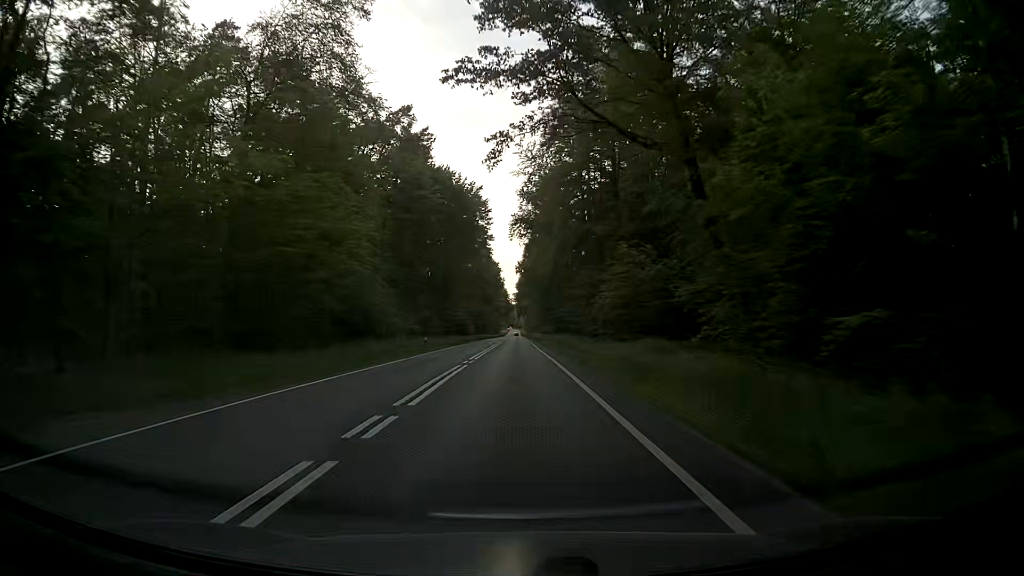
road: primary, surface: asphalt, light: Day
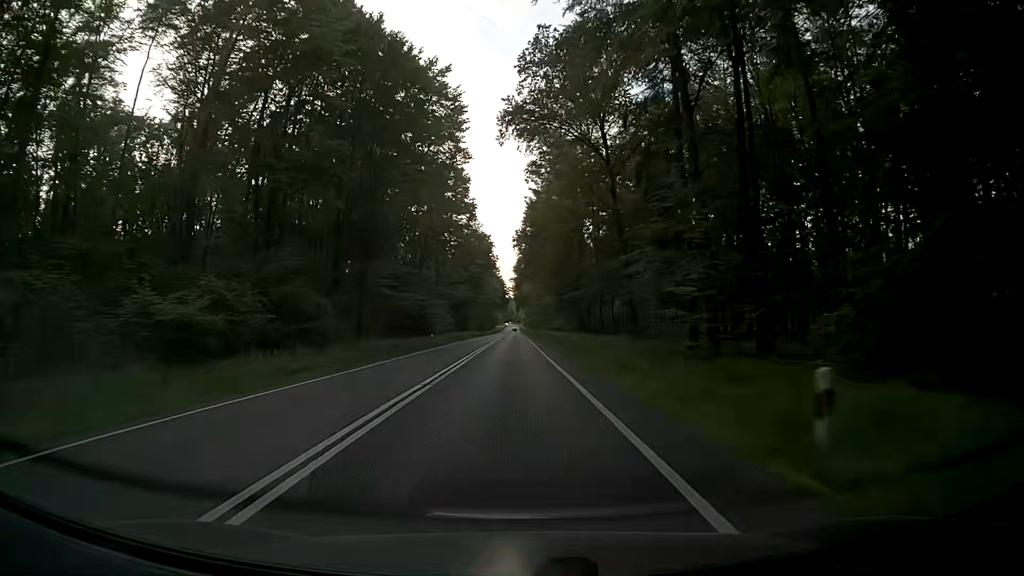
(+0.1, +45.4) m; 0°
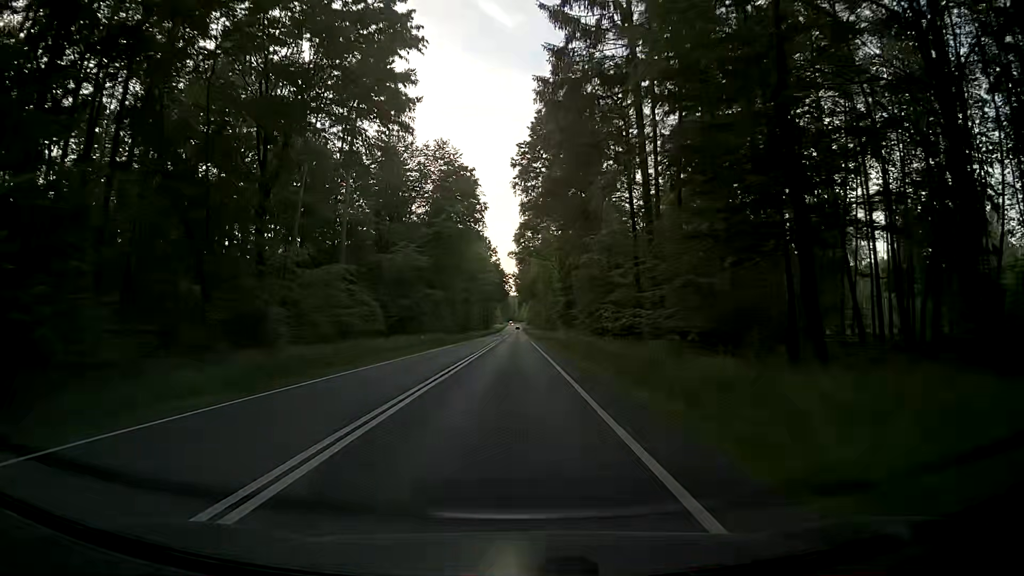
(+0.2, +56.7) m; 0°
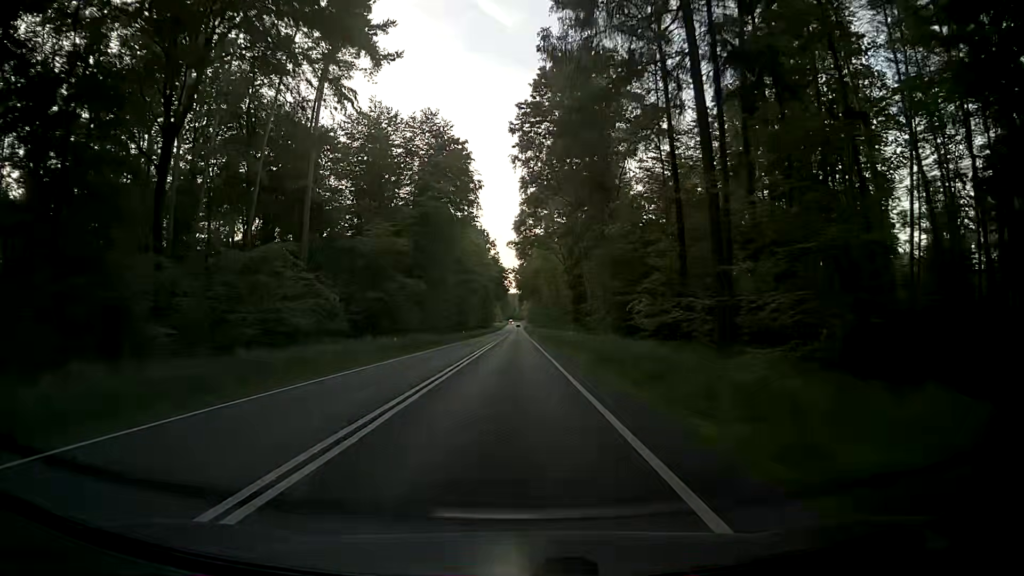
(+0.1, +11.3) m; +1°
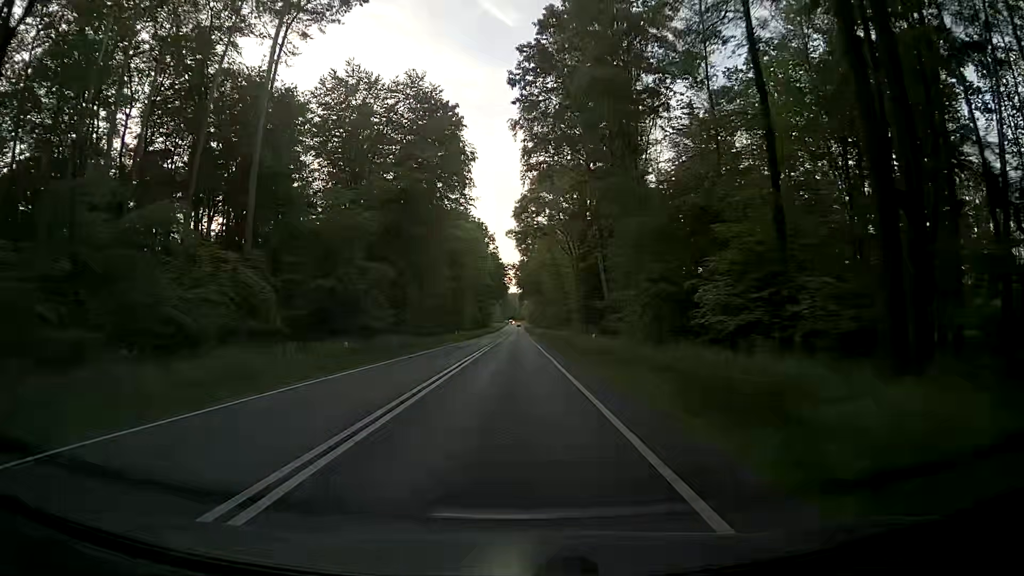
(-0.1, +11.3) m; -1°
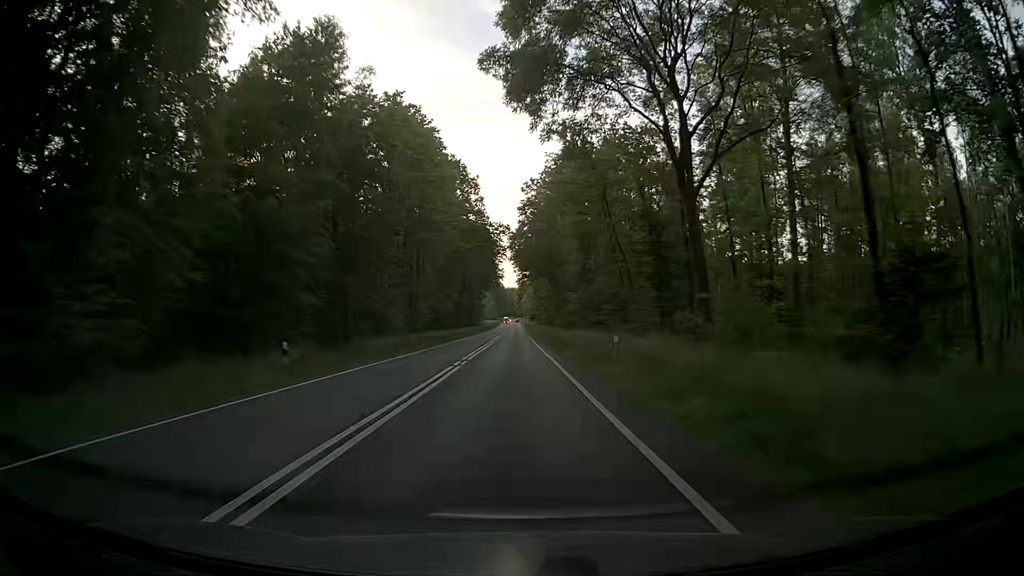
(+0.3, +56.5) m; +1°
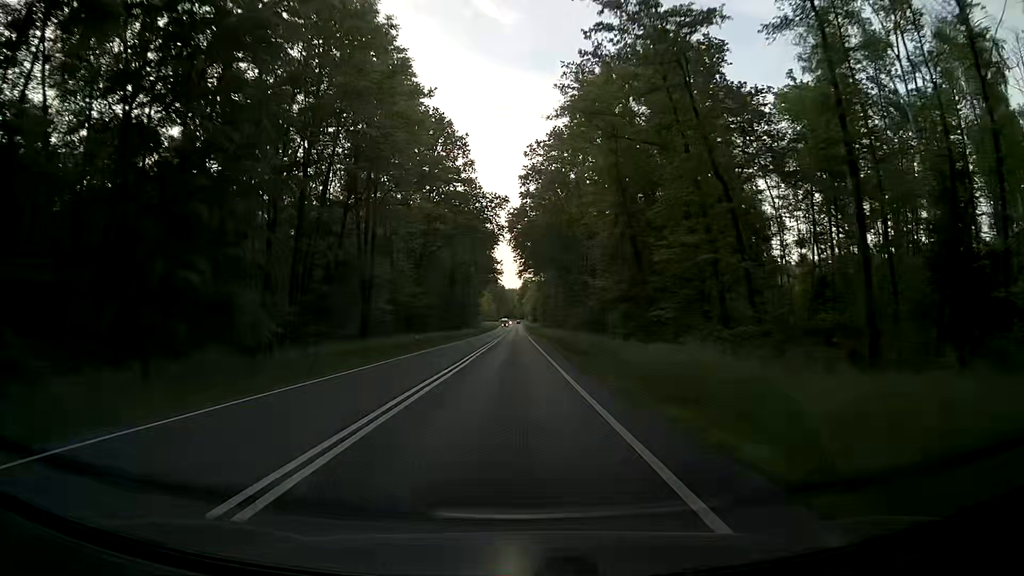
(-0.1, +22.6) m; 0°
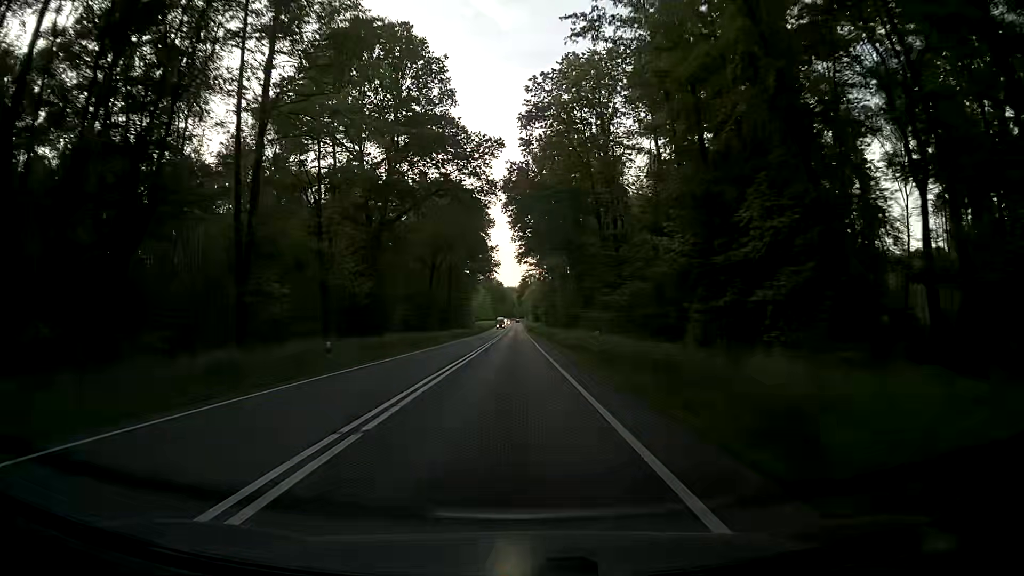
(-0.1, +22.6) m; 0°
(0, +10) (0, +20) (0, +30) (0, +40) (0, +50) (0, +60) (0, +70) (0, +80) (-1, +90) (-1, +100) m
